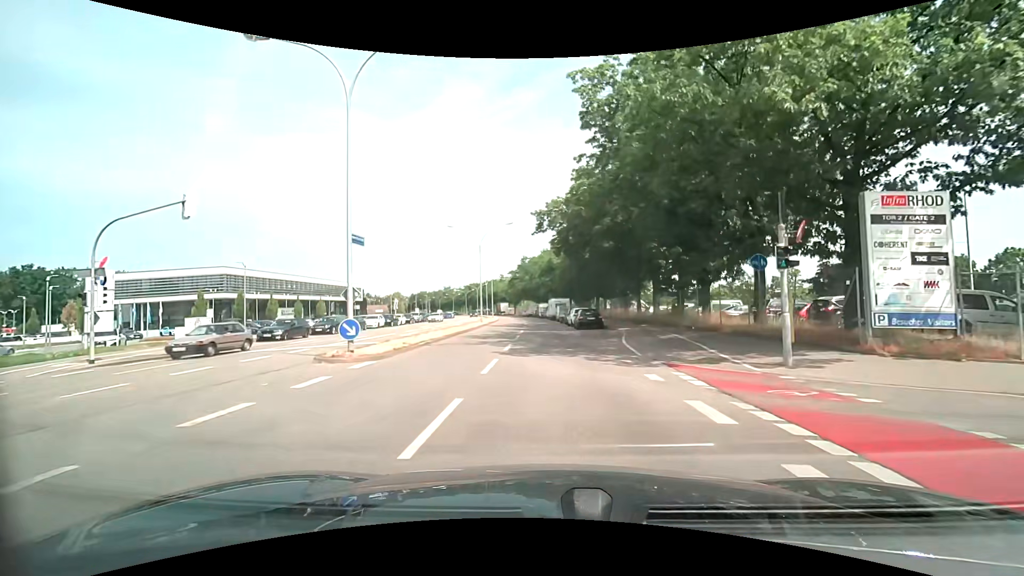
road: secondary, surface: asphalt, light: Day
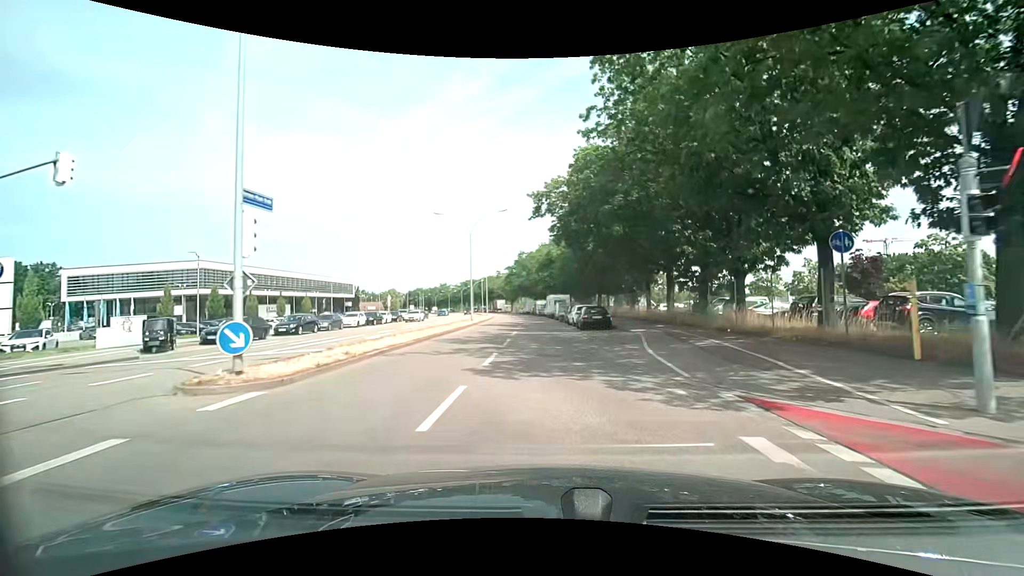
(0.0, +5.3) m; 0°
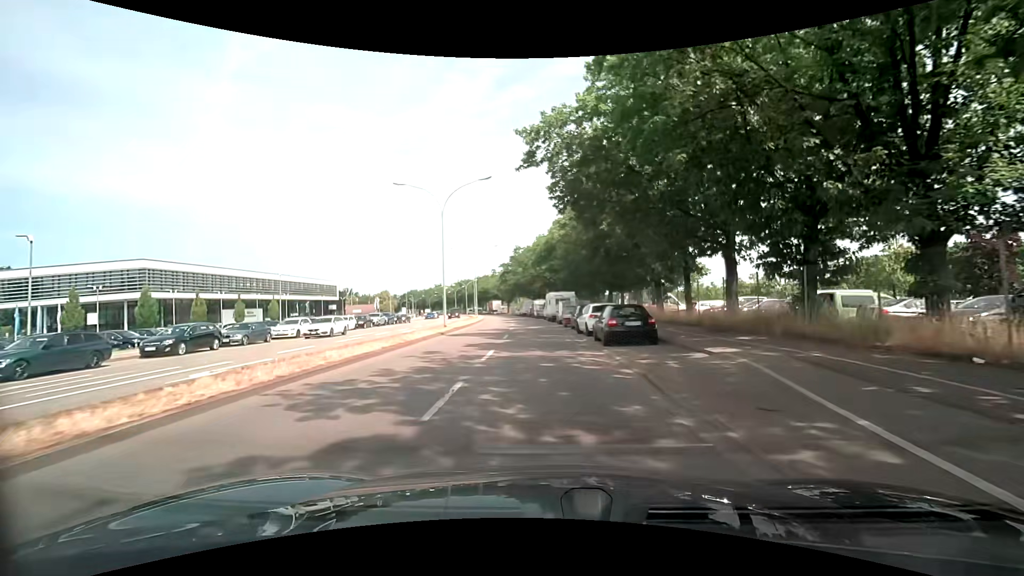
(0.0, +11.6) m; 0°
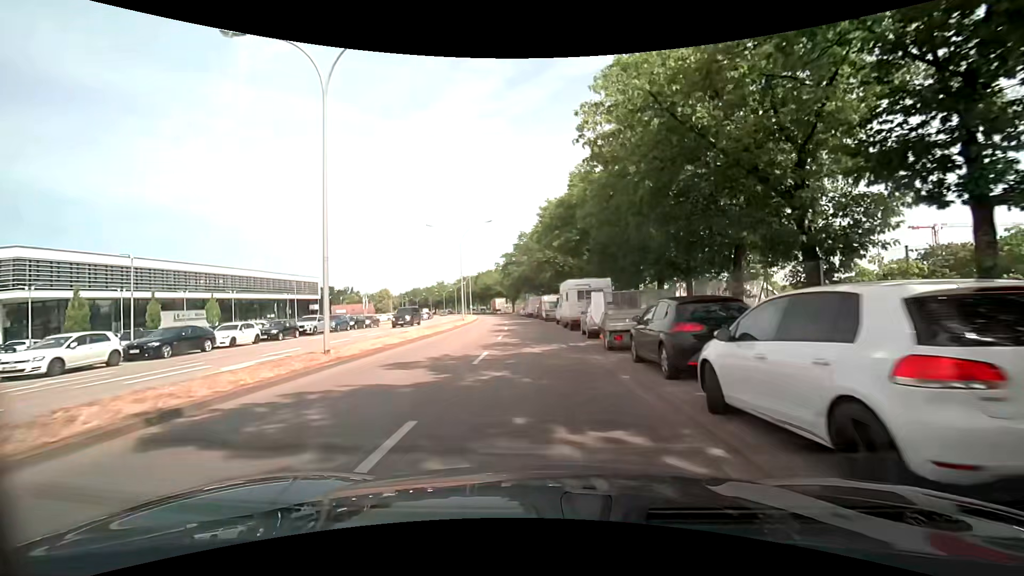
(-0.2, +19.1) m; -1°
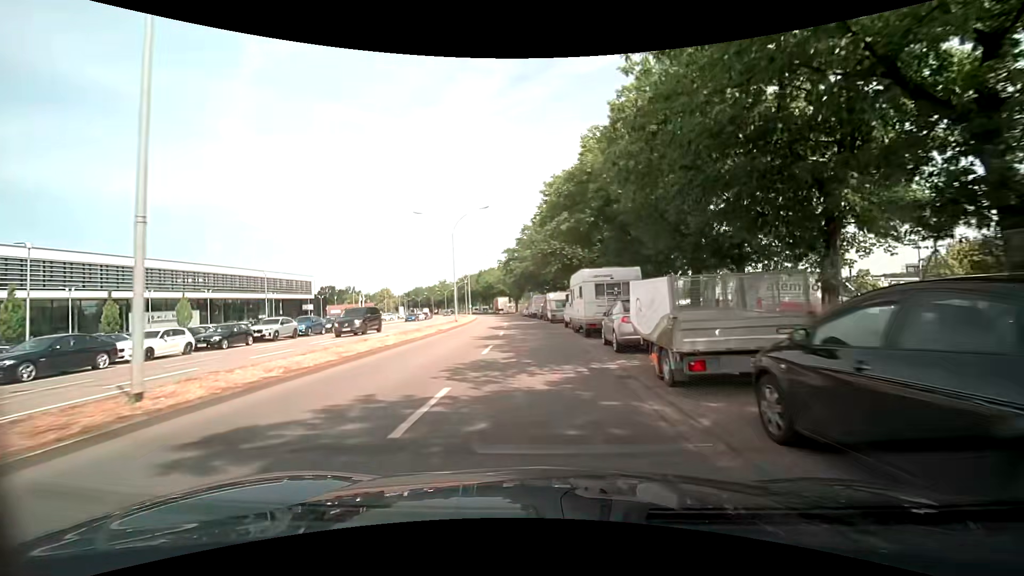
(0.0, +6.7) m; -1°
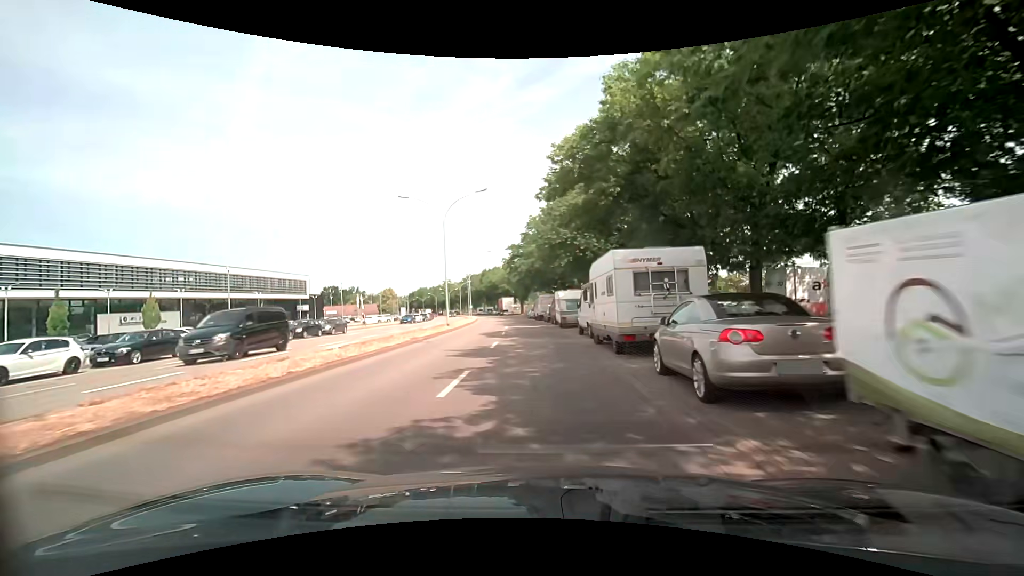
(0.0, +6.8) m; -1°
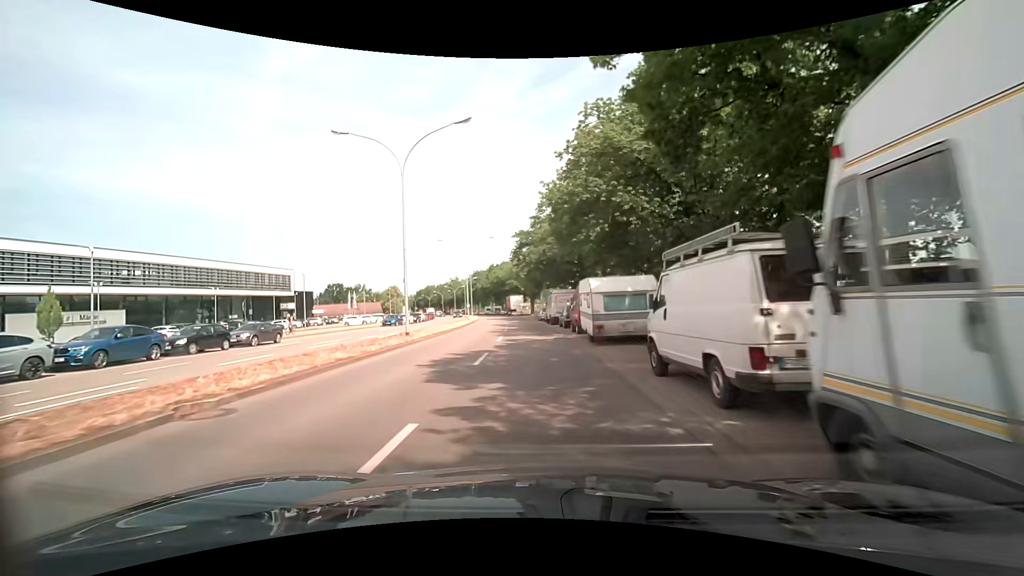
(-0.1, +13.8) m; -1°
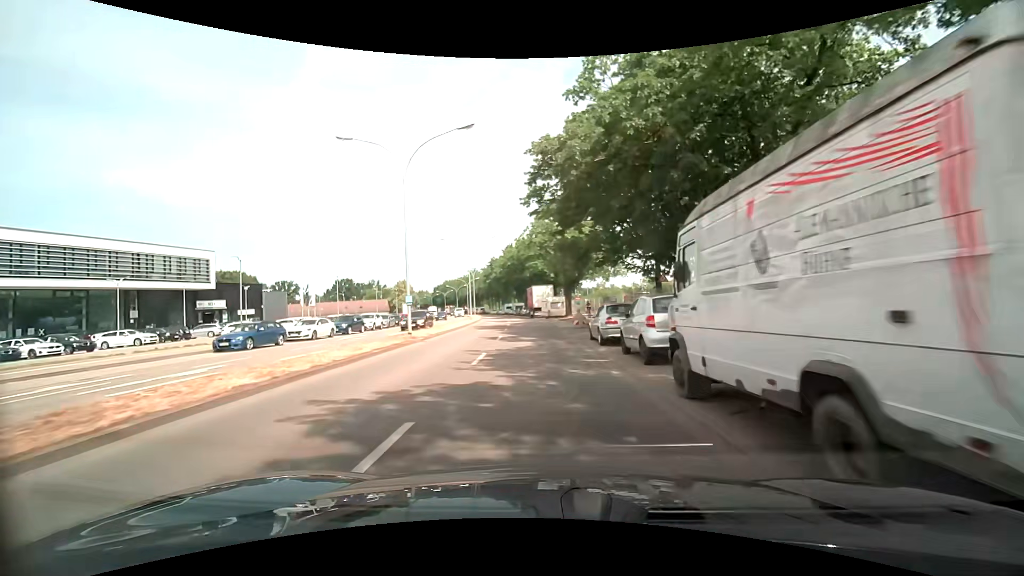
(-1.3, +36.2) m; -4°
(0, +10) (0, +20) (-1, +30) (-1, +40) (-2, +50) (-3, +60) (-4, +70) (-5, +80) (-6, +90) (-8, +100) m
